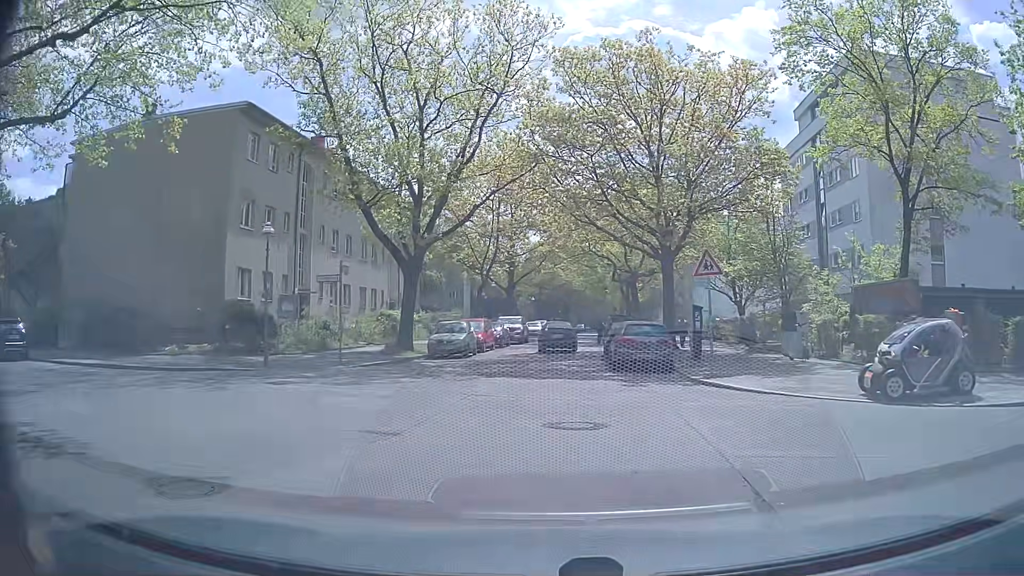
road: residential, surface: asphalt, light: Day
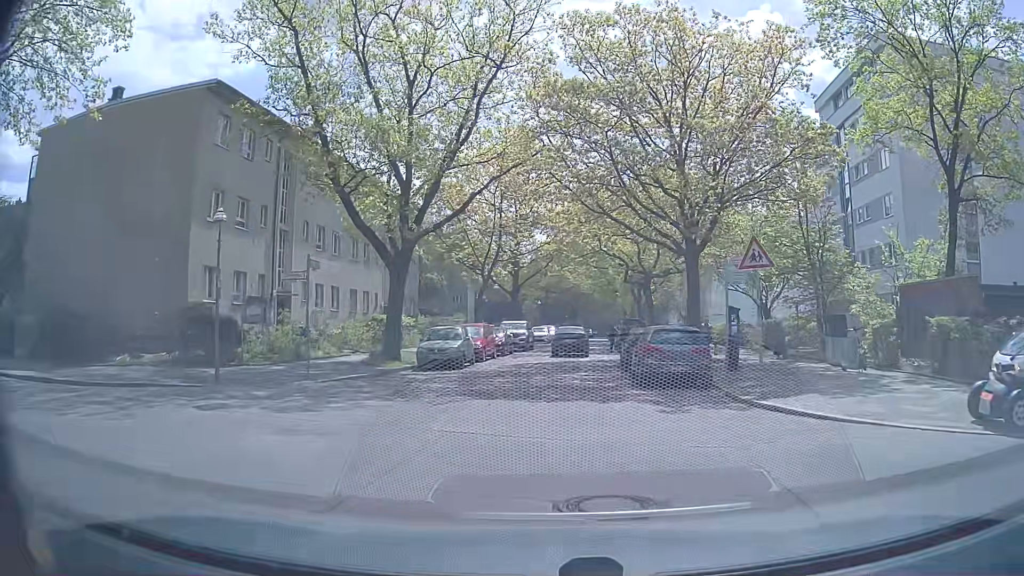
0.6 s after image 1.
(0.0, +3.8) m; 0°
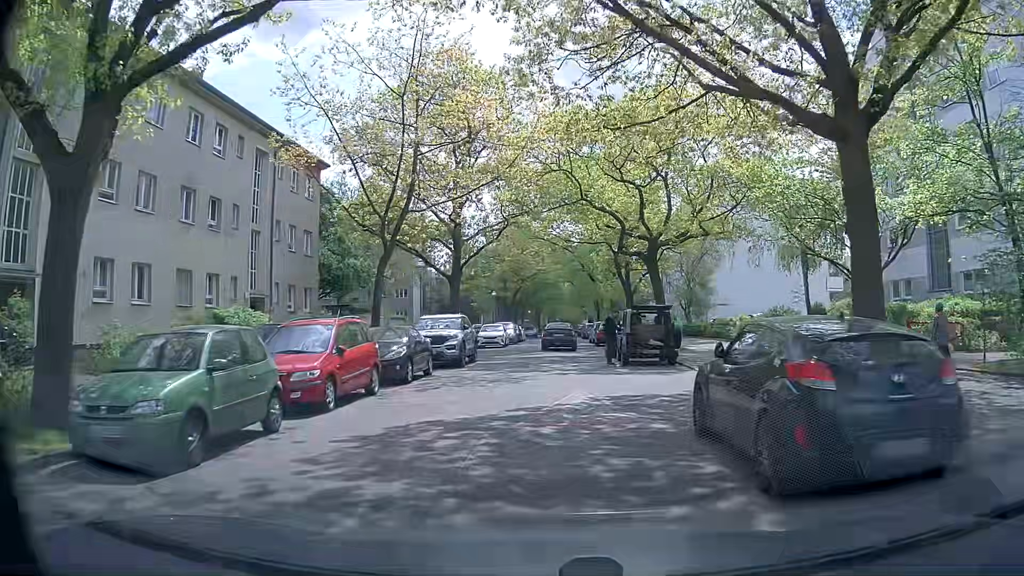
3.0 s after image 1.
(+0.4, +16.5) m; +3°
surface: concrete
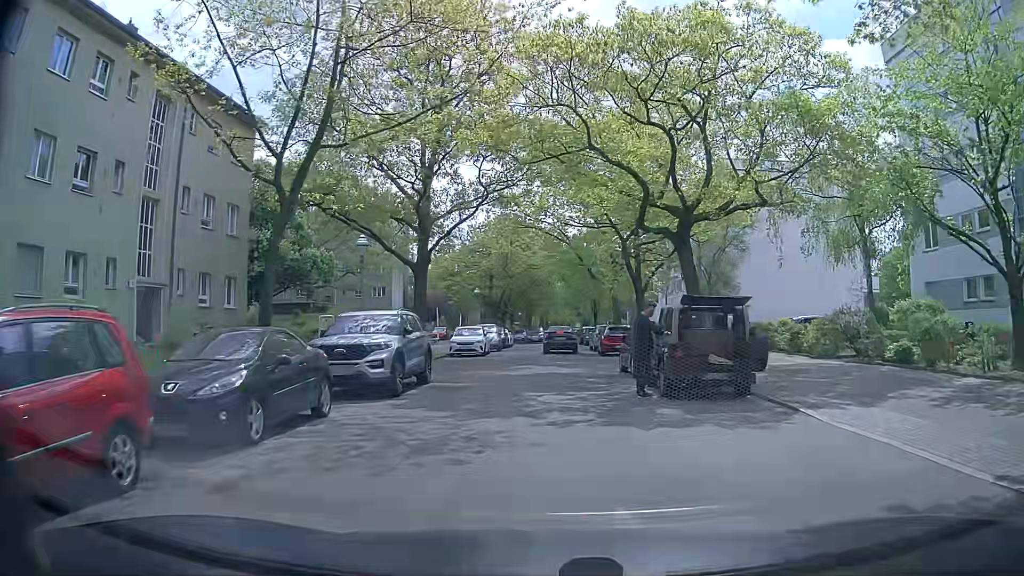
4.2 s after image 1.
(0.0, +8.7) m; +1°
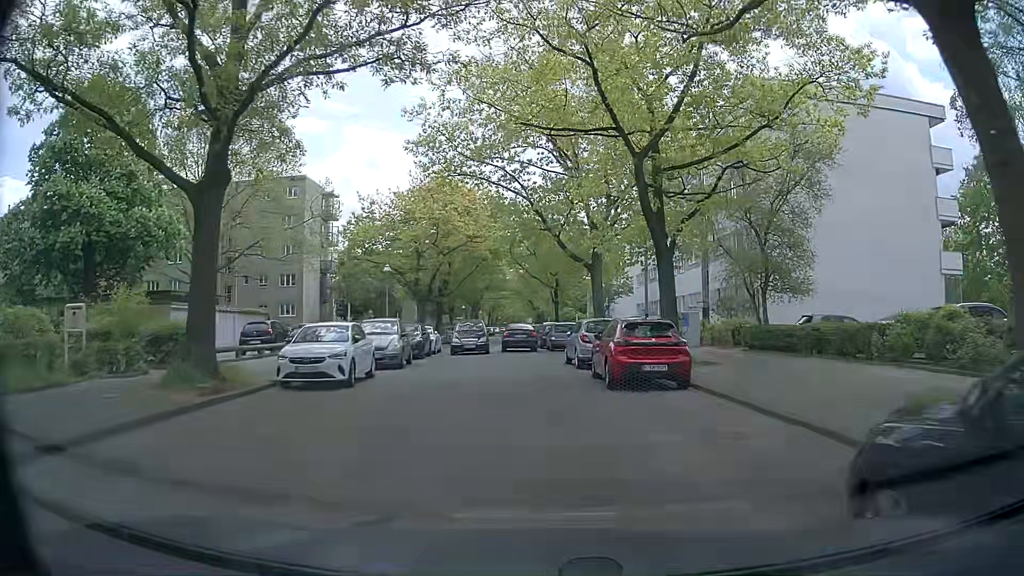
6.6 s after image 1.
(+0.1, +17.5) m; +5°
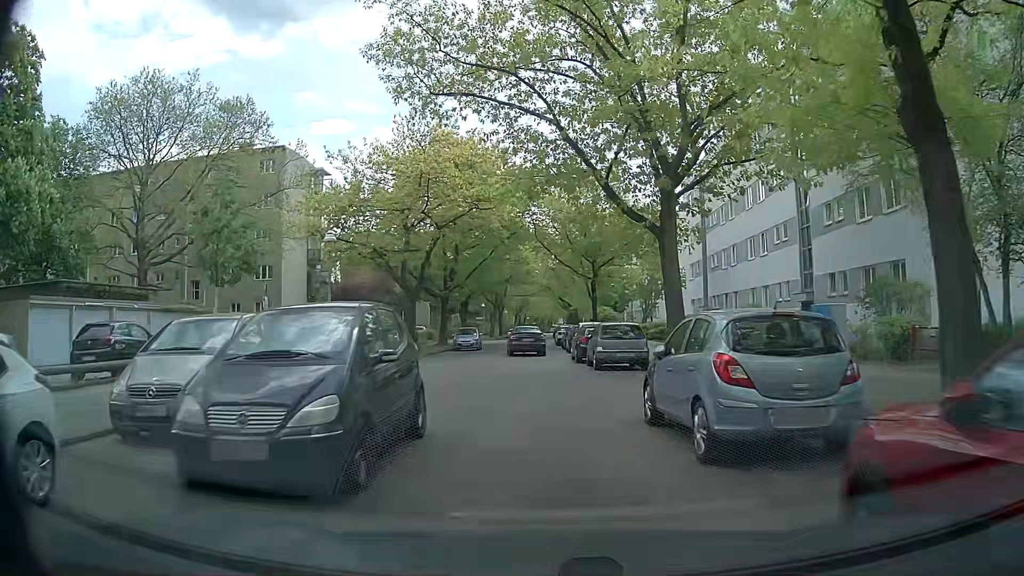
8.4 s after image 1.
(-0.3, +13.3) m; -3°
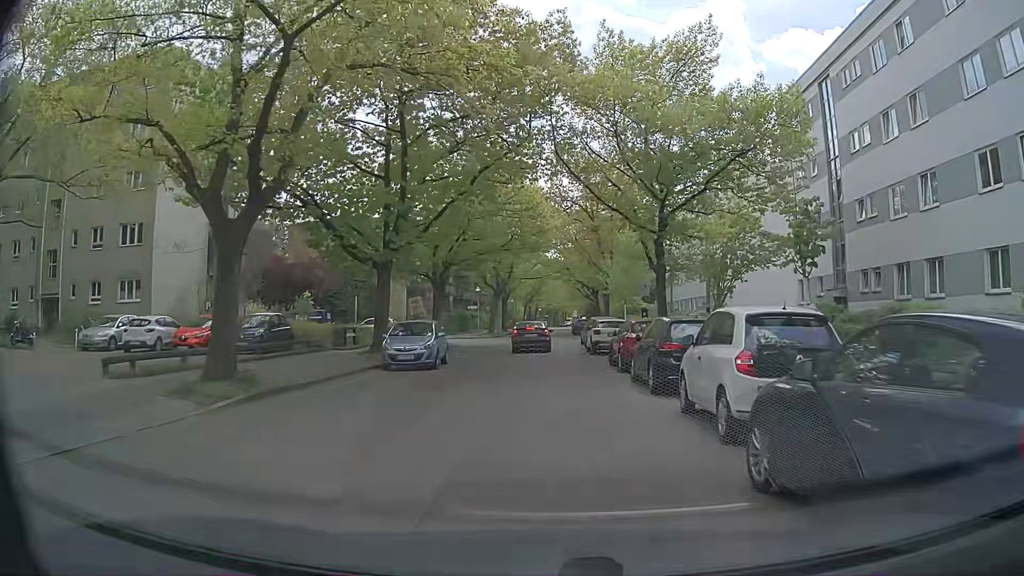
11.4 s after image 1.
(-0.6, +22.4) m; -2°
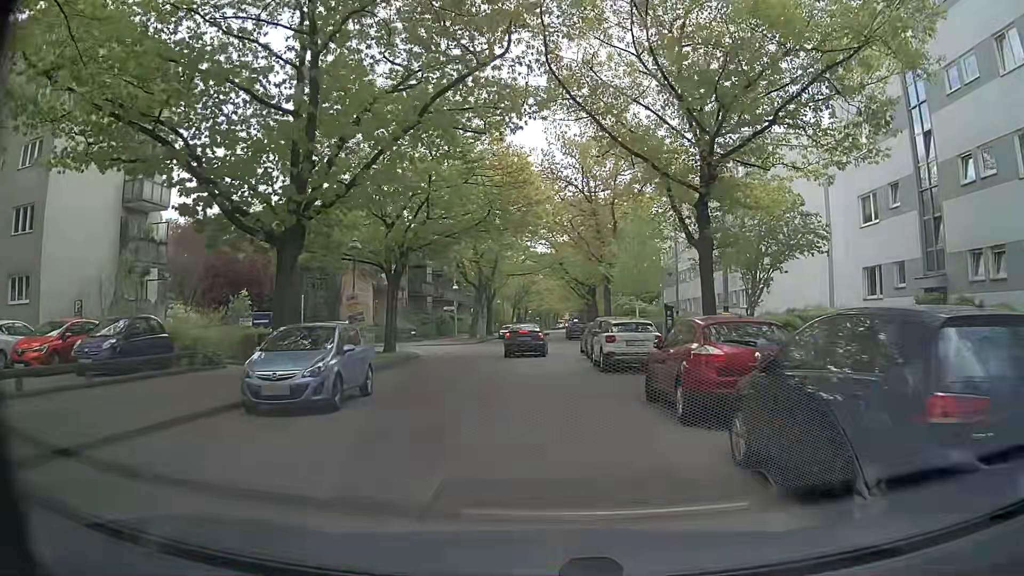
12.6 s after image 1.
(+0.1, +9.1) m; +1°
(0, +10) (0, +20) (0, +30) (0, +40) (0, +50) (0, +60) (+1, +70) (+1, +80) (+1, +90) (+1, +100) m
